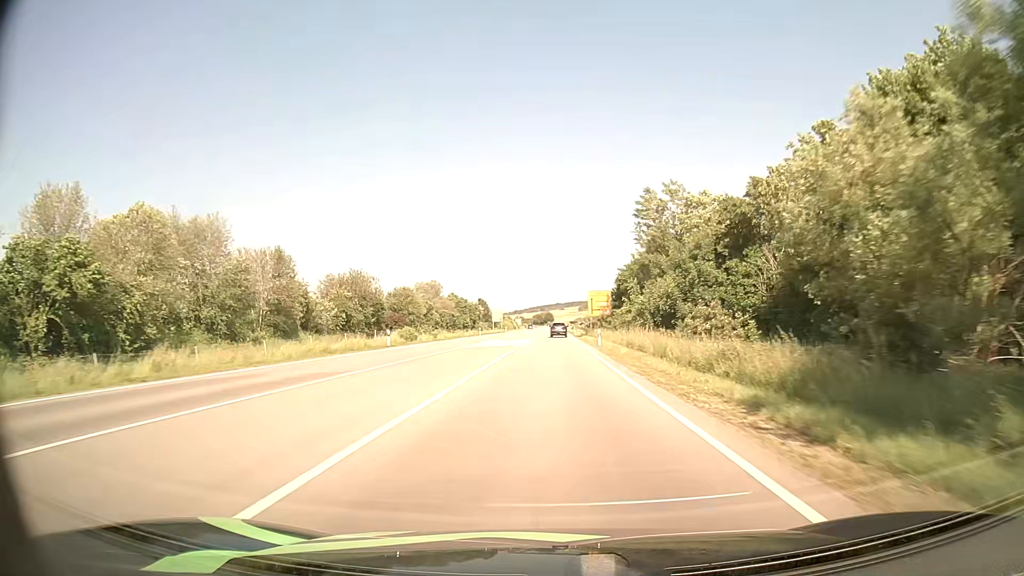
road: primary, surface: asphalt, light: Day
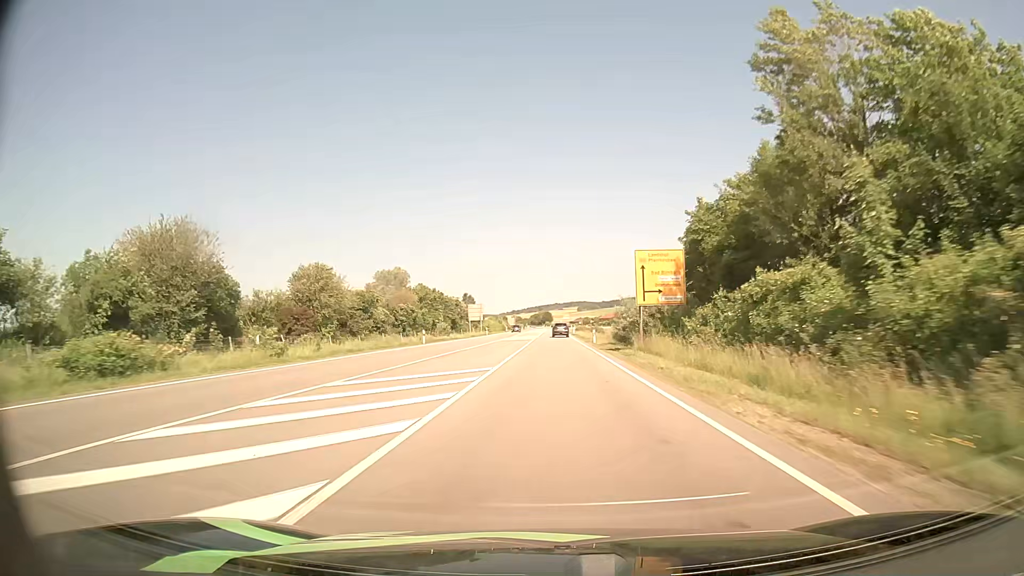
(+0.1, +41.5) m; 0°
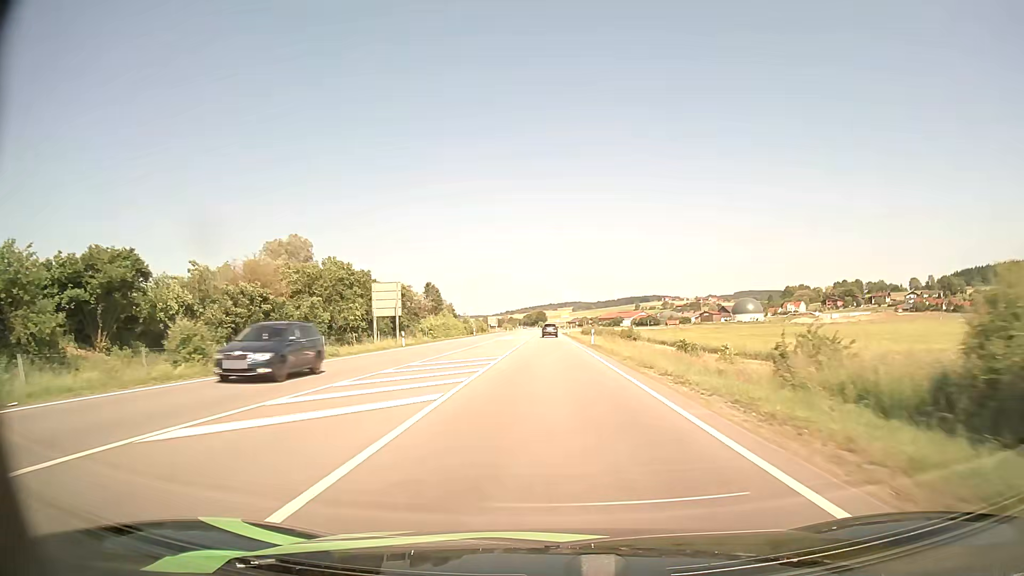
(+0.4, +55.0) m; 0°
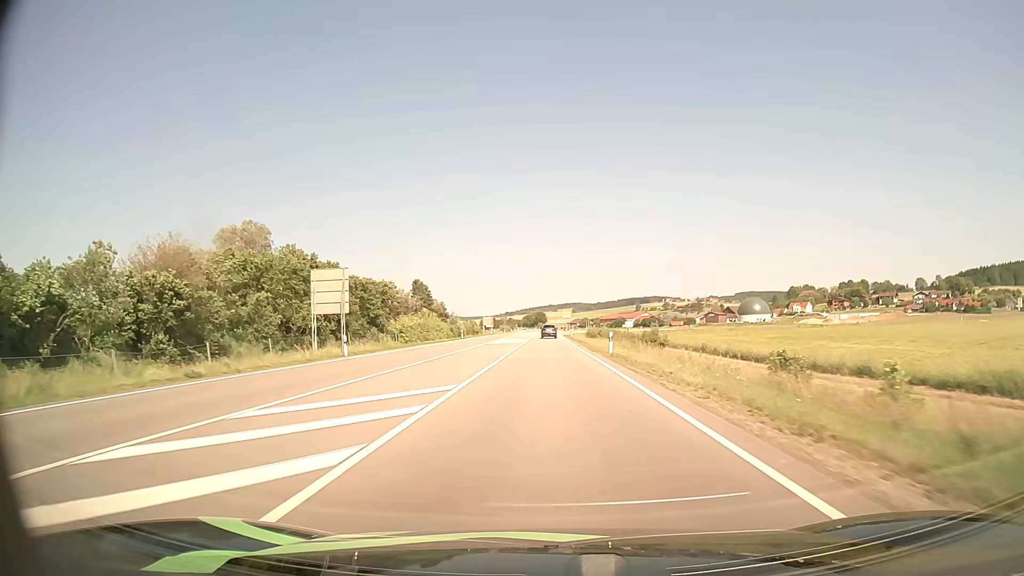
(0.0, +13.7) m; 0°
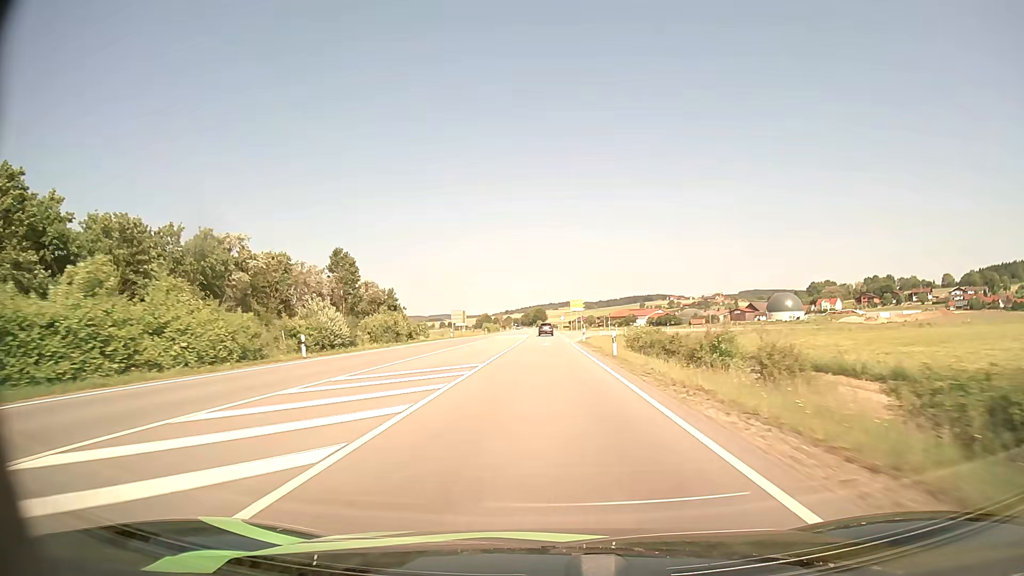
(+0.1, +54.6) m; 0°
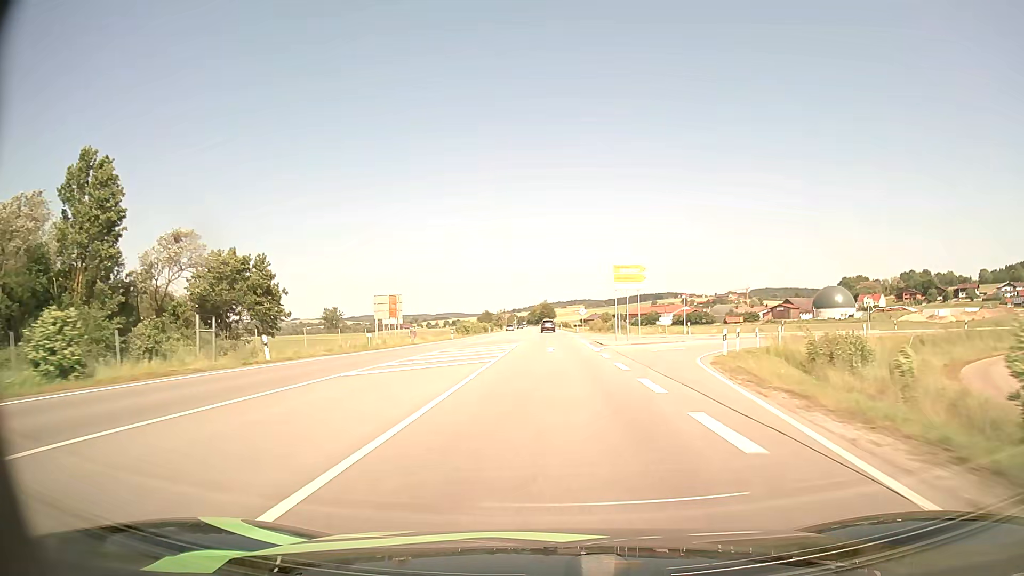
(-0.4, +54.4) m; -1°
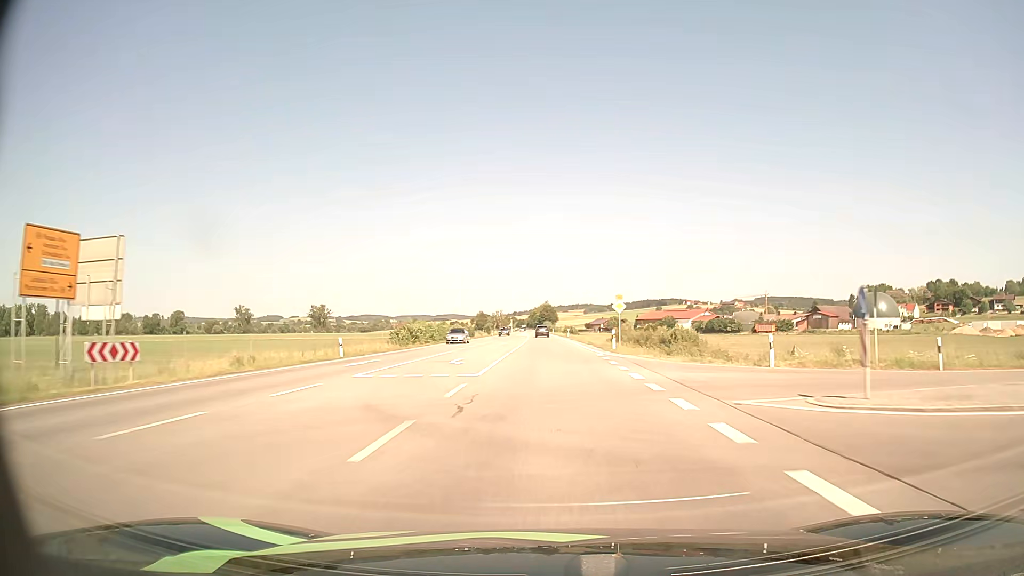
(0.0, +40.8) m; 0°
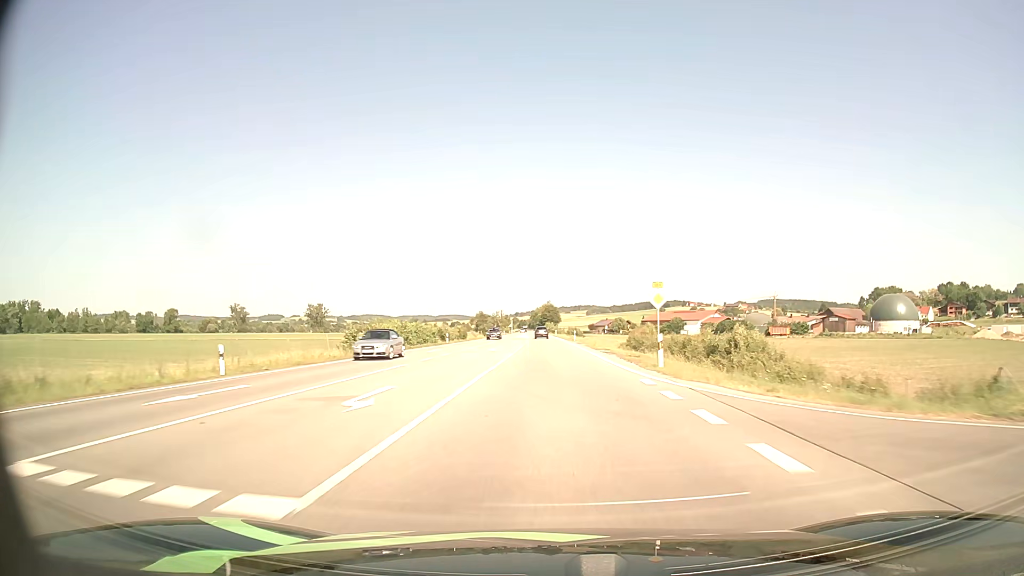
(0.0, +13.6) m; 0°
(0, +10) (0, +20) (0, +30) (0, +40) (0, +50) (0, +60) (0, +70) (-1, +80) (-1, +90) (-1, +100) m
